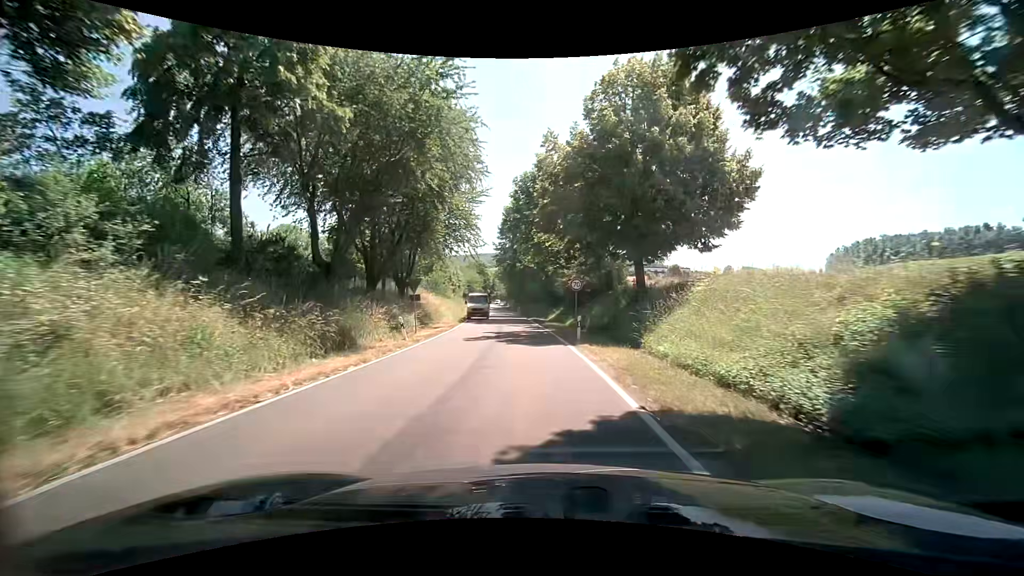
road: tertiary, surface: asphalt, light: Day
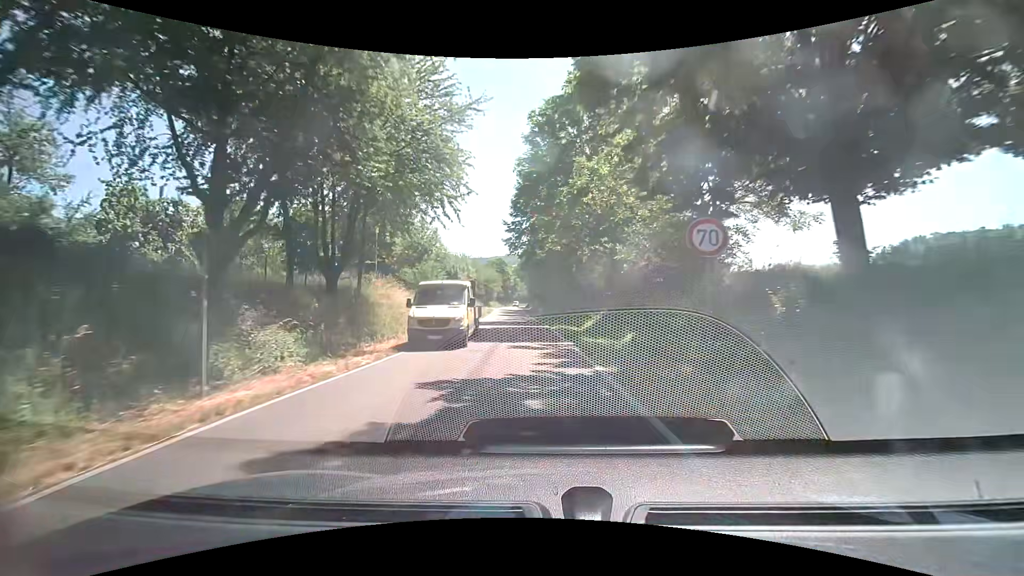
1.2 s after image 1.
(-0.3, +16.6) m; -2°
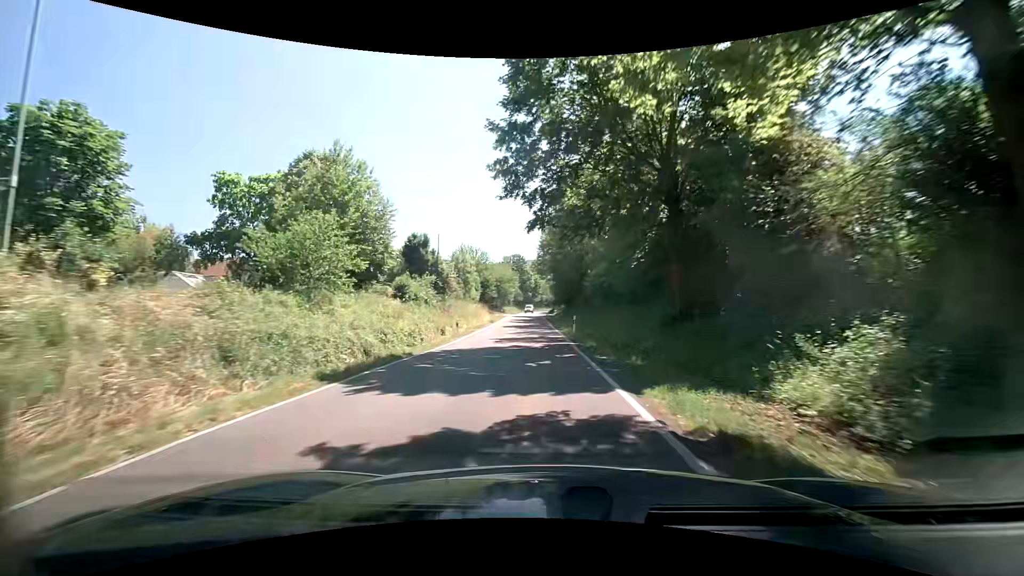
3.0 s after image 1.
(-0.7, +25.3) m; -3°
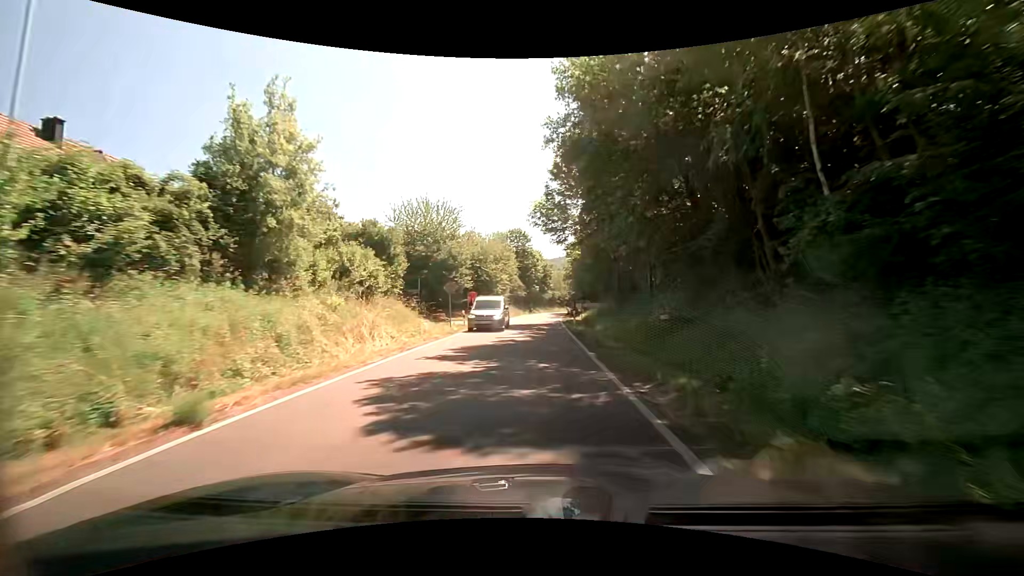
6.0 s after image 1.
(-0.6, +43.1) m; -1°
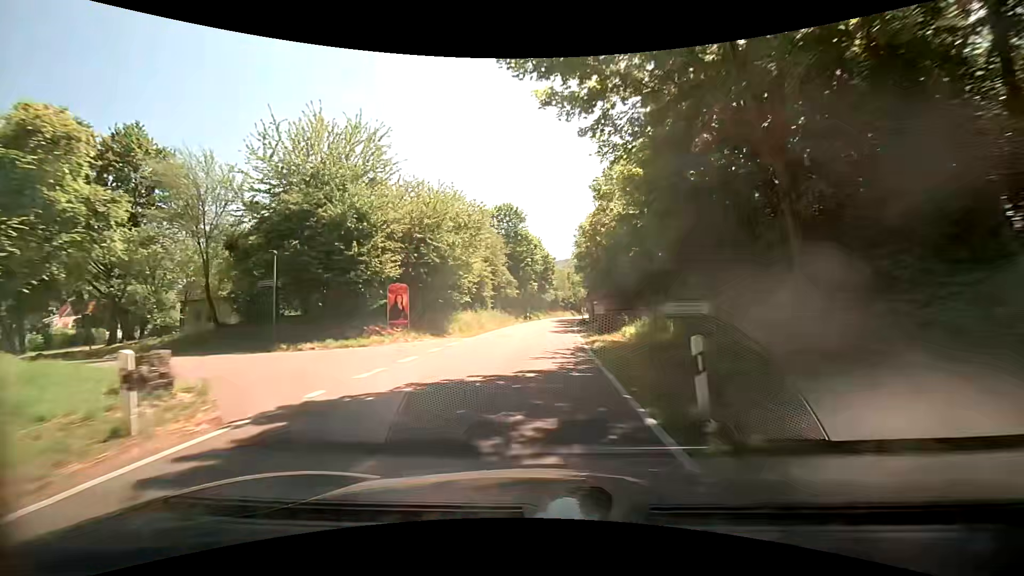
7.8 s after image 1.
(-0.1, +25.3) m; -1°
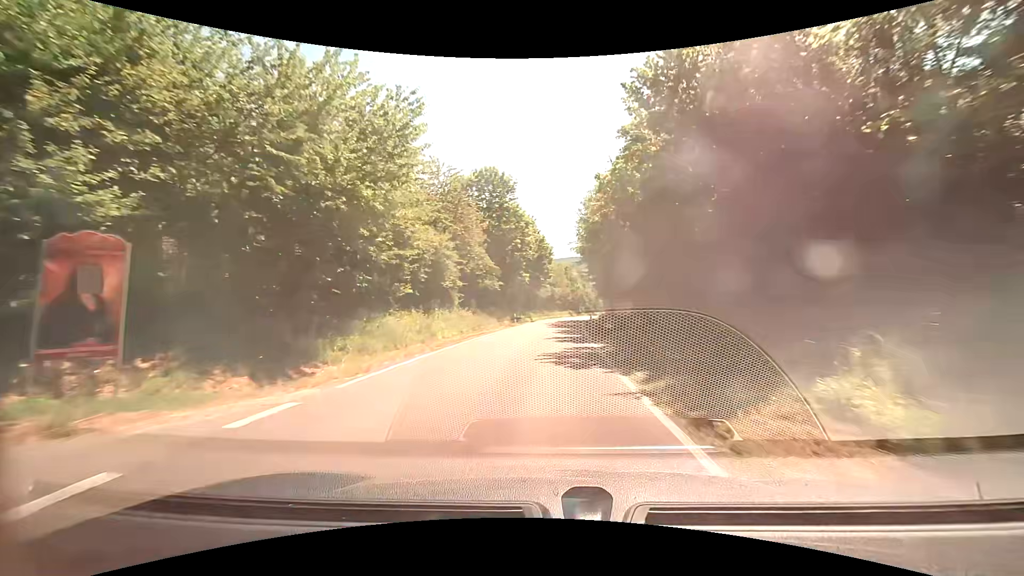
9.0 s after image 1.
(+0.2, +16.5) m; +1°
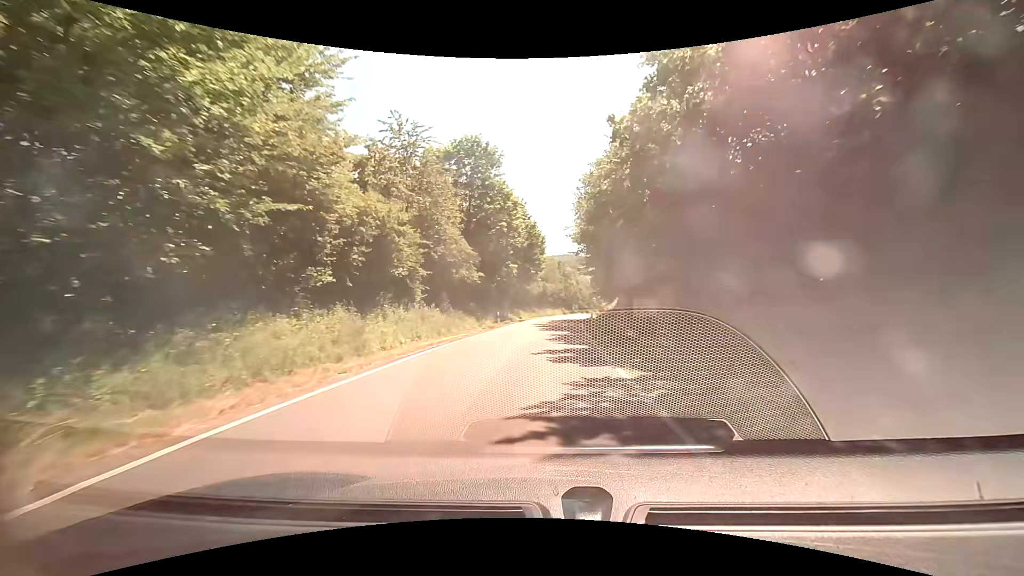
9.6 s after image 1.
(+0.1, +8.2) m; +1°
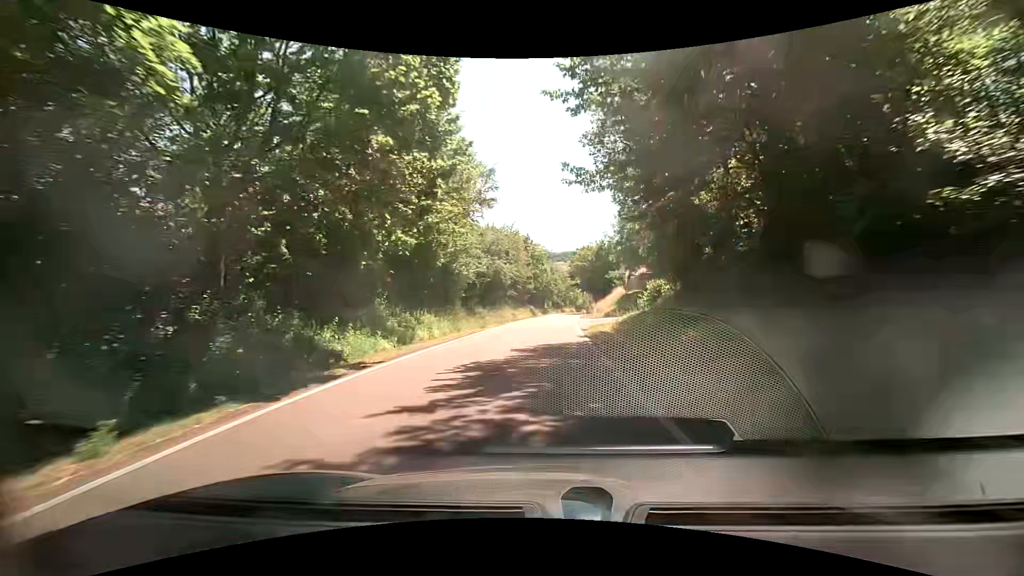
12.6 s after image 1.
(+1.3, +38.8) m; +3°
(0, +10) (0, +20) (+1, +30) (+4, +39) (+13, +44) (+23, +44) (+33, +44) (+43, +46) (+51, +52) (+55, +61) m
